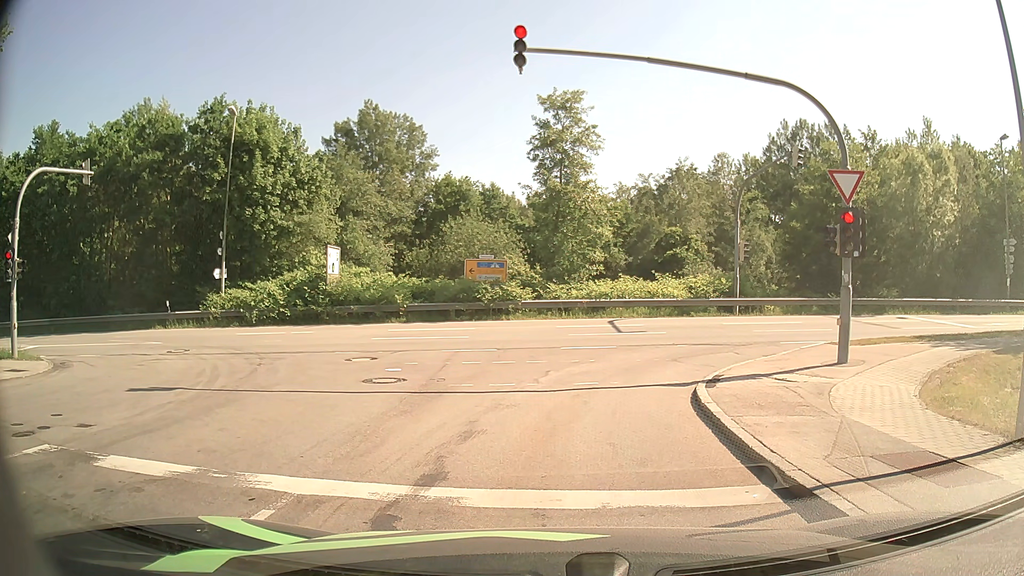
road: residential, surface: asphalt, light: Day
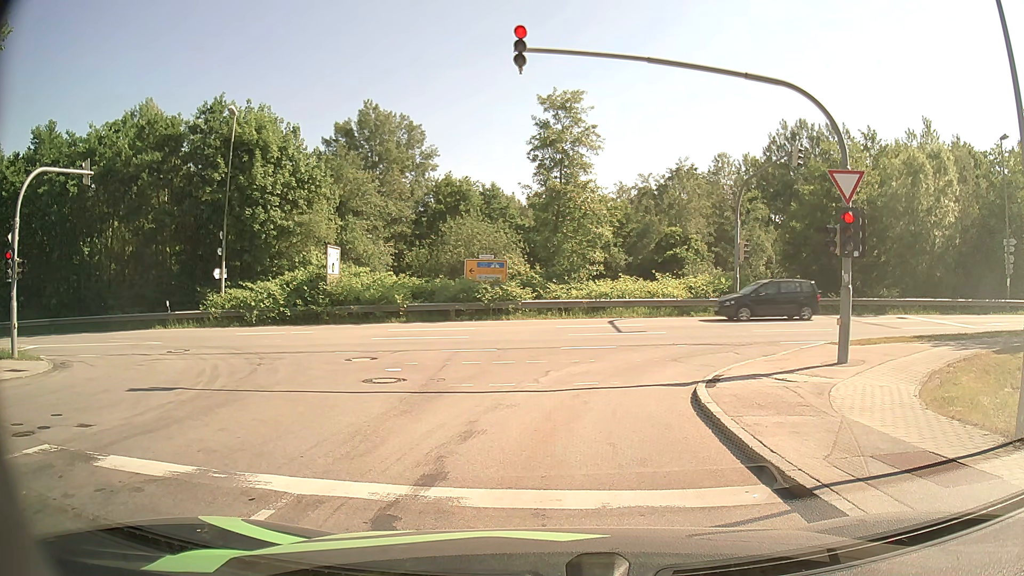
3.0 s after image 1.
(0.0, 0.0) m; 0°
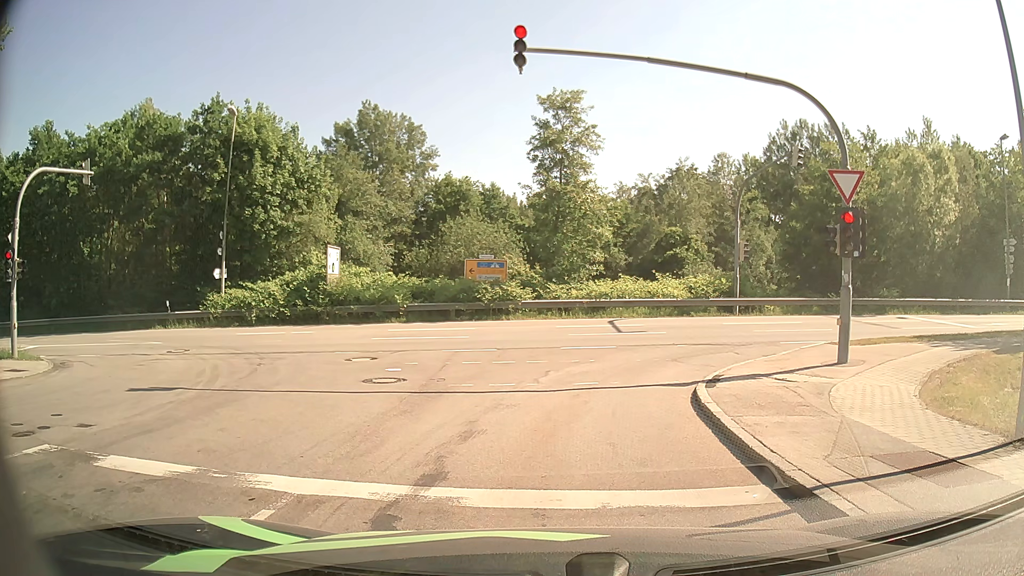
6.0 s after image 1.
(0.0, 0.0) m; 0°
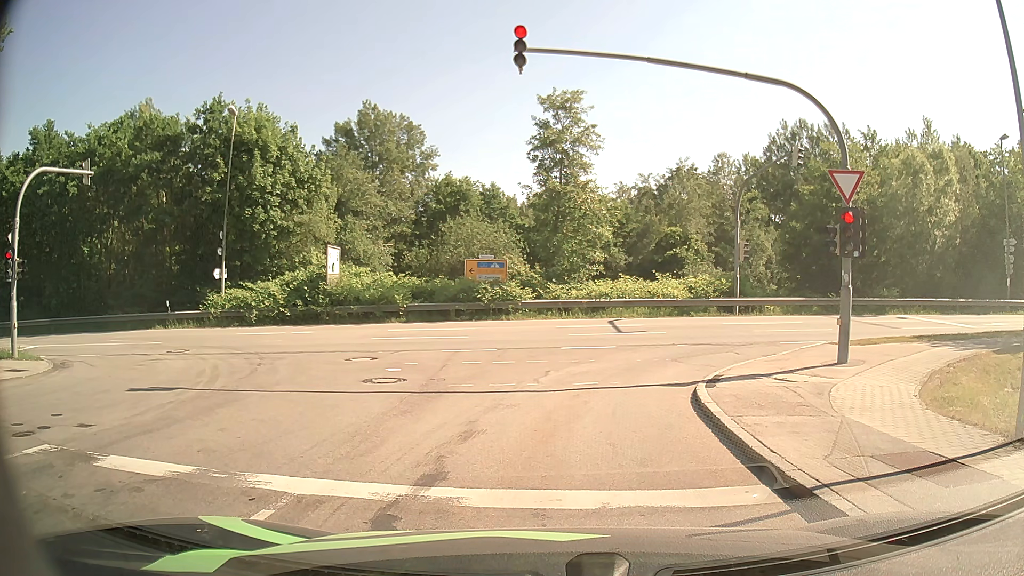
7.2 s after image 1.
(0.0, 0.0) m; 0°
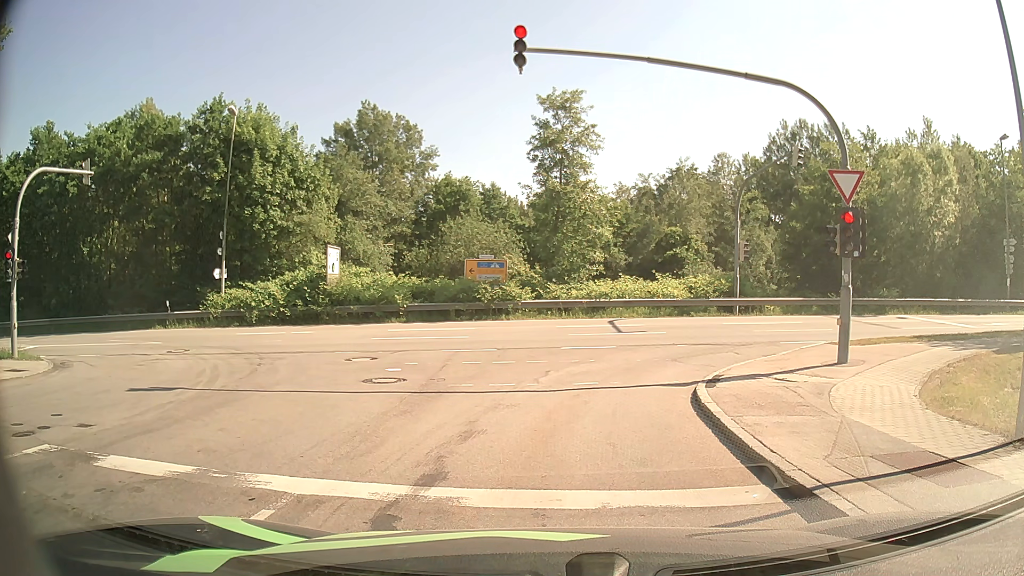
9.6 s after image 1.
(0.0, 0.0) m; 0°
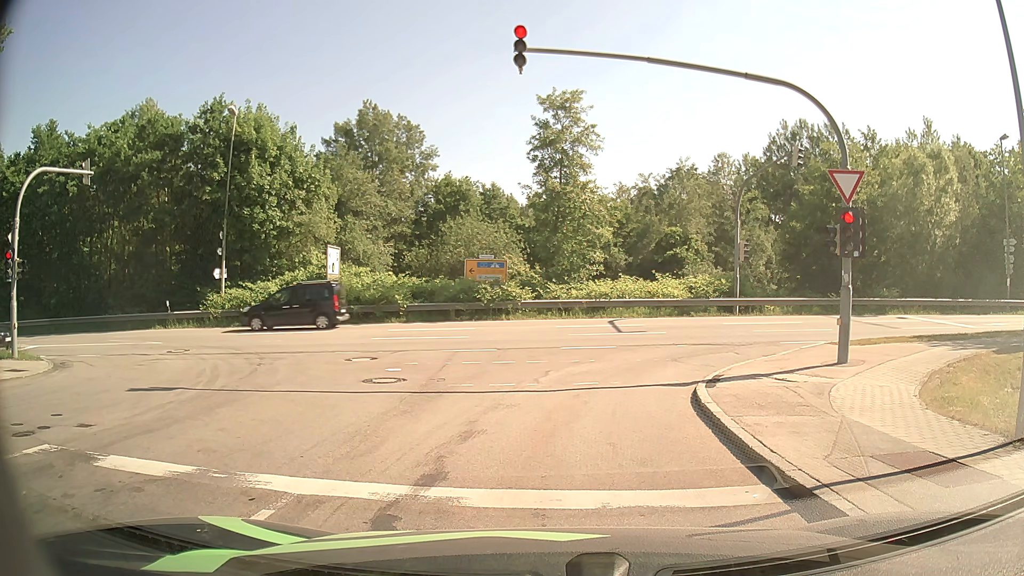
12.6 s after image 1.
(0.0, 0.0) m; 0°
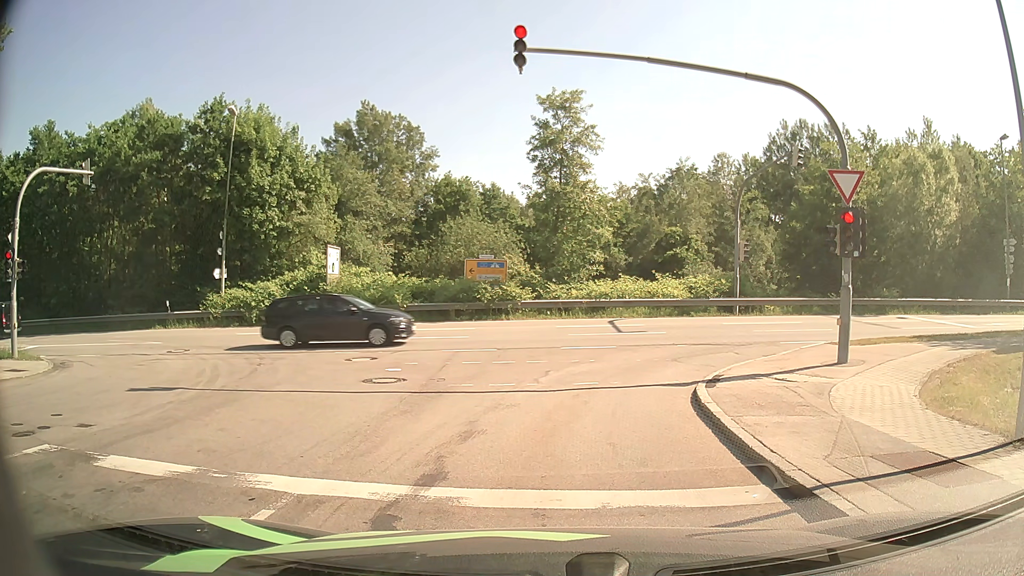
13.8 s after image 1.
(0.0, 0.0) m; 0°
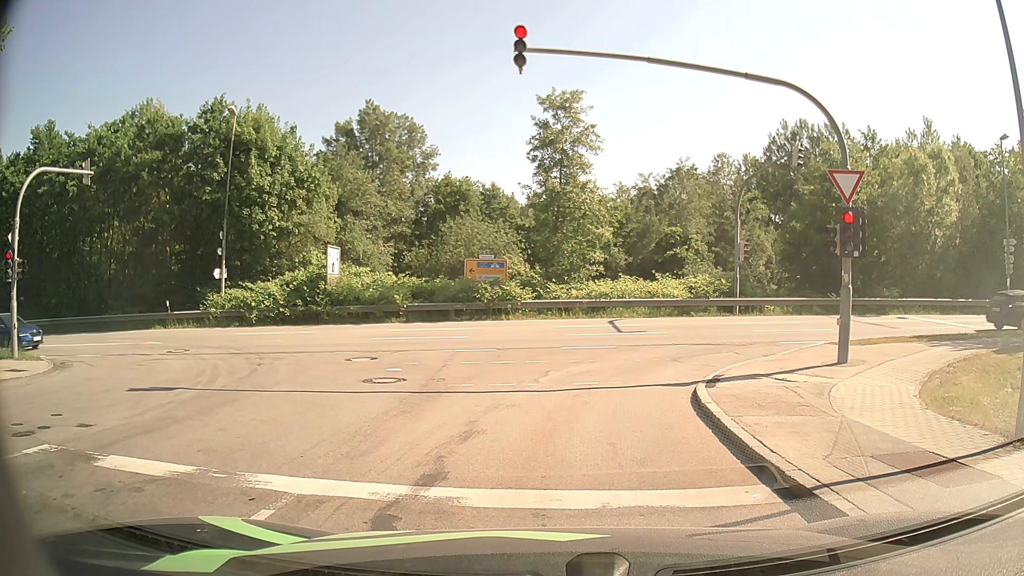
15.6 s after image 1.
(0.0, 0.0) m; 0°
